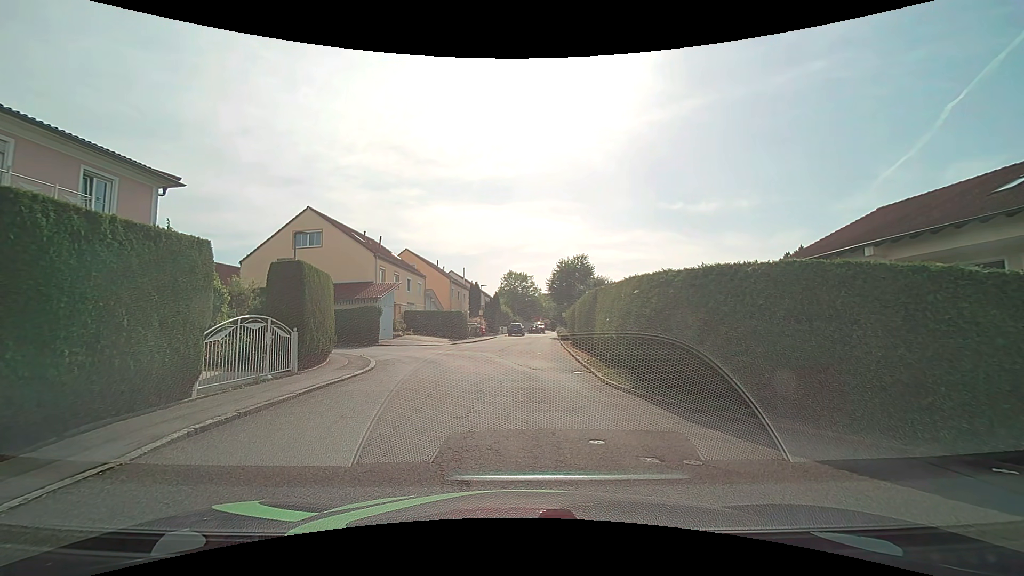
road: residential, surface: asphalt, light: Day
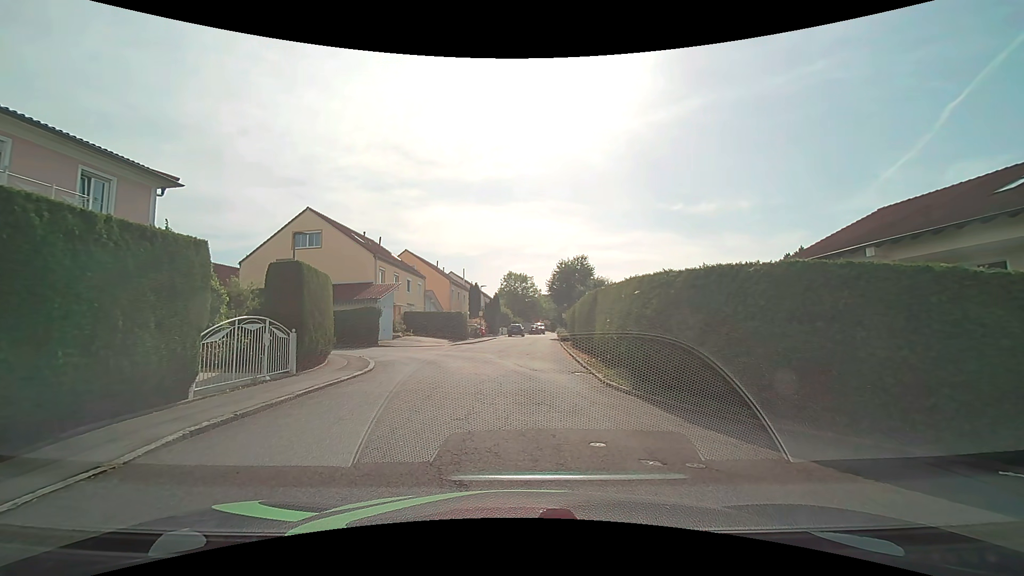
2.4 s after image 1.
(0.0, +0.1) m; 0°
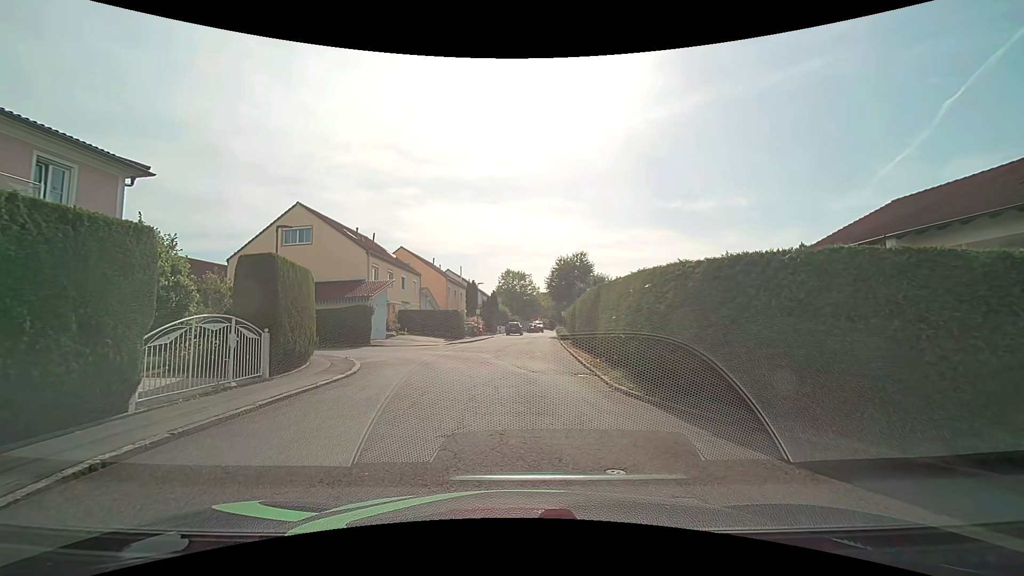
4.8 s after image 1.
(0.0, +1.3) m; 0°
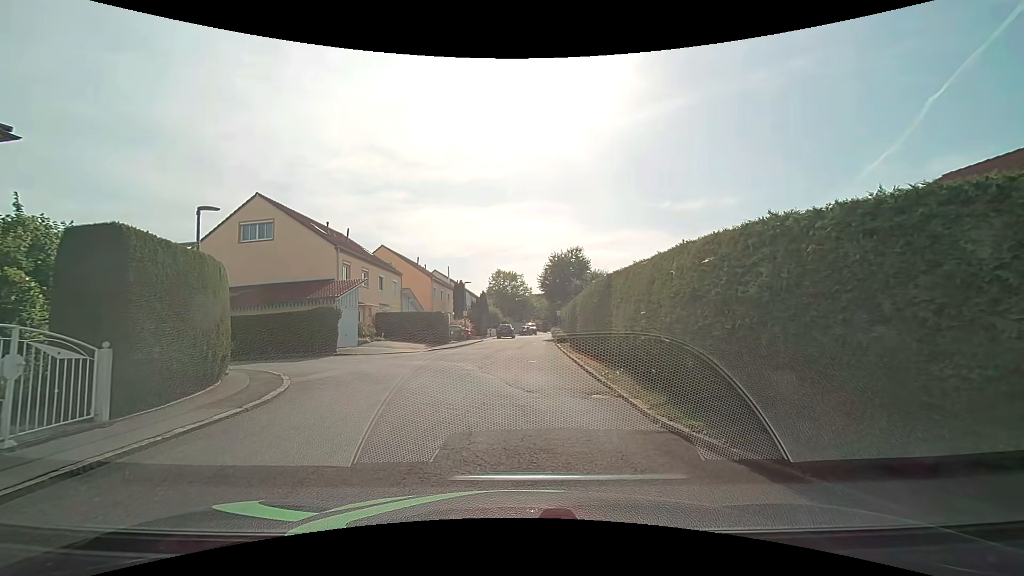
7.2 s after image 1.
(+0.1, +4.2) m; +2°
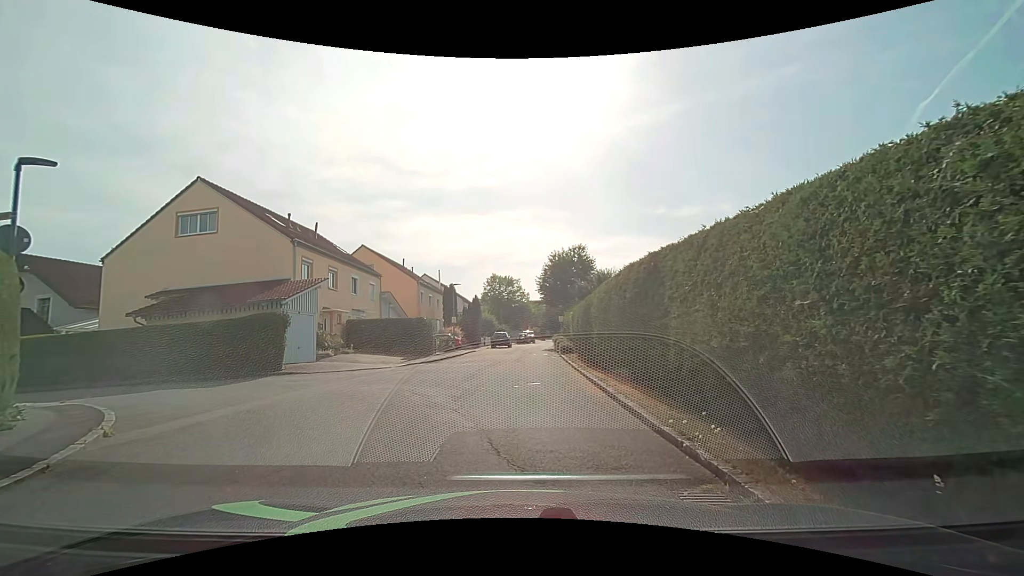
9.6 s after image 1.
(0.0, +5.4) m; 0°
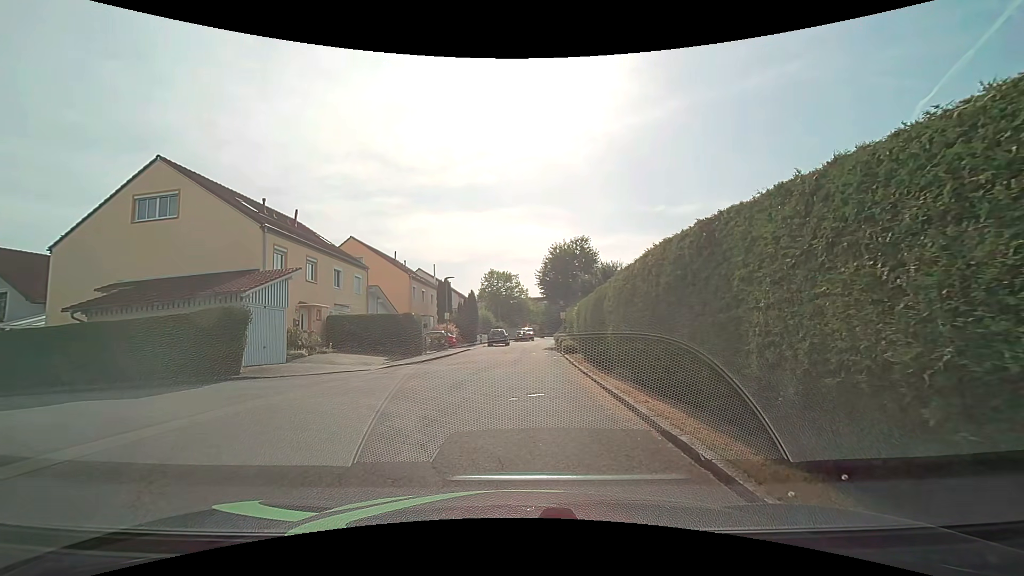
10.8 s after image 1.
(0.0, +2.8) m; +1°
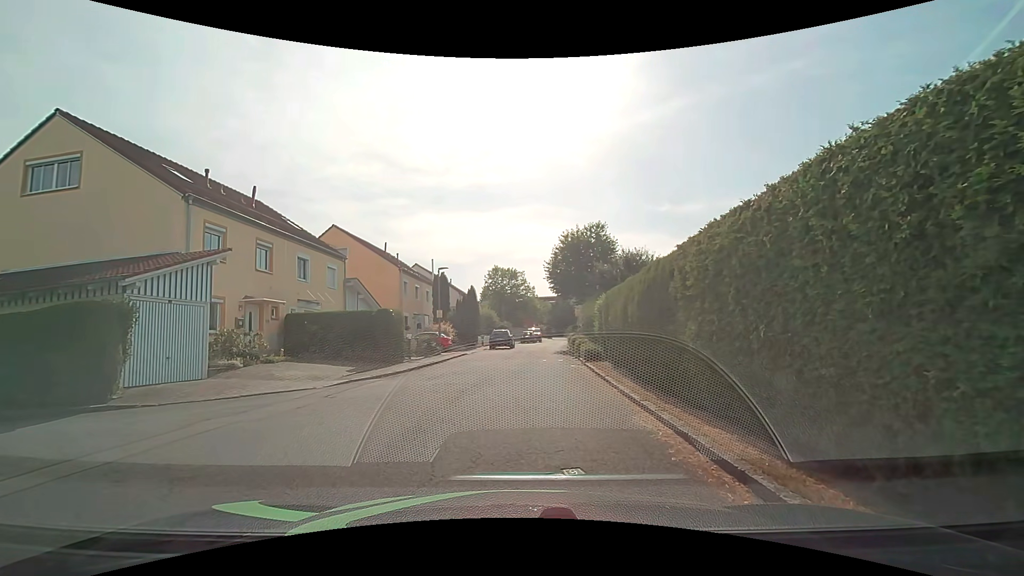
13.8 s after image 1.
(-0.1, +5.6) m; -1°
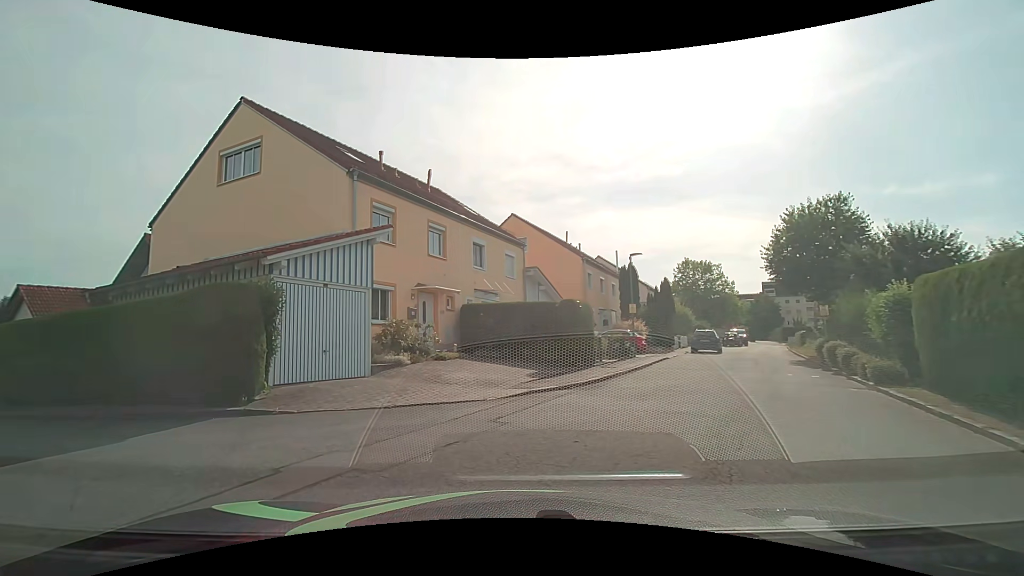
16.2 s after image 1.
(-0.6, +4.4) m; -22°
